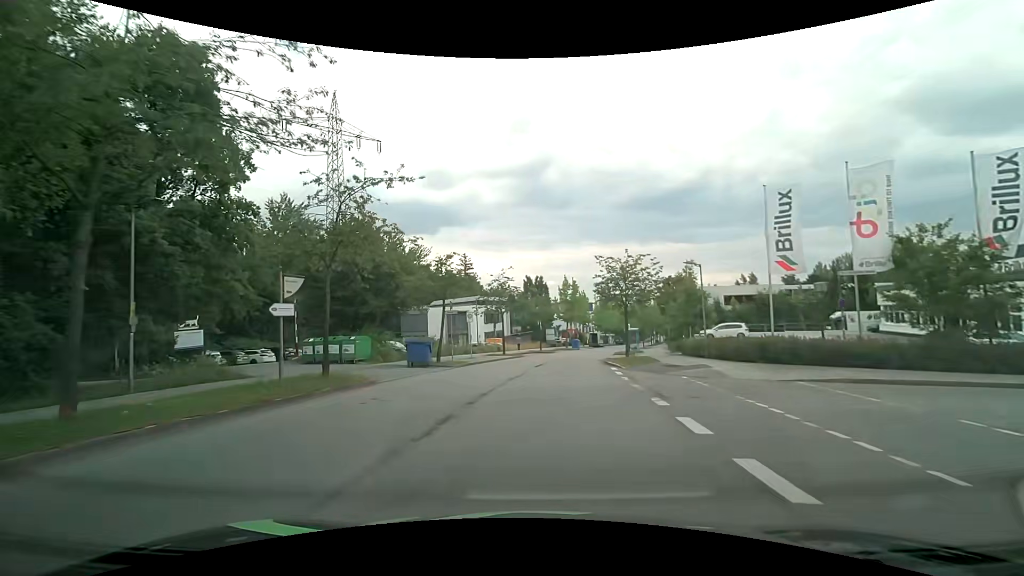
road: residential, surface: asphalt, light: Day
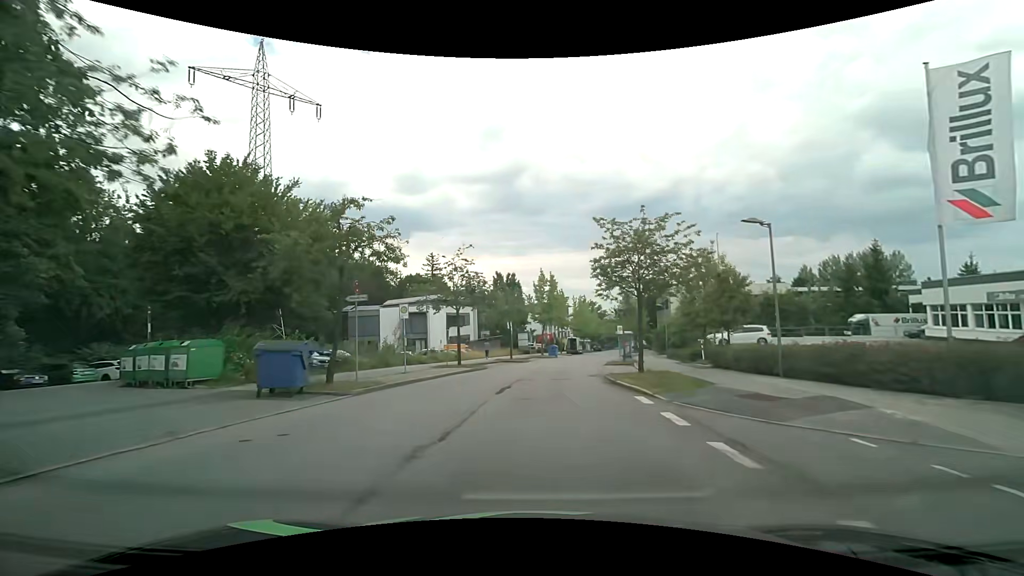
(+0.1, +11.1) m; +2°
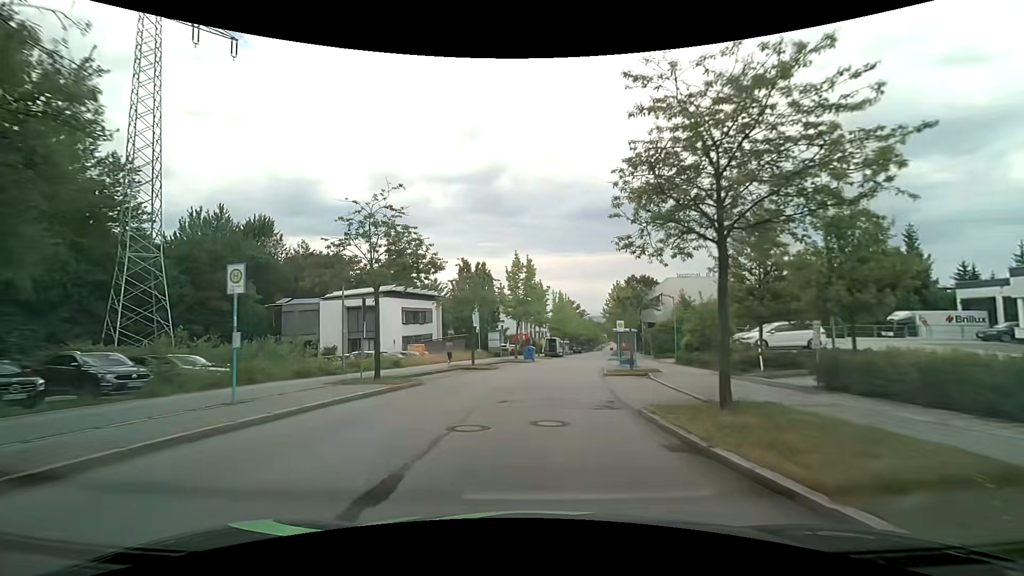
(+0.3, +11.3) m; +2°
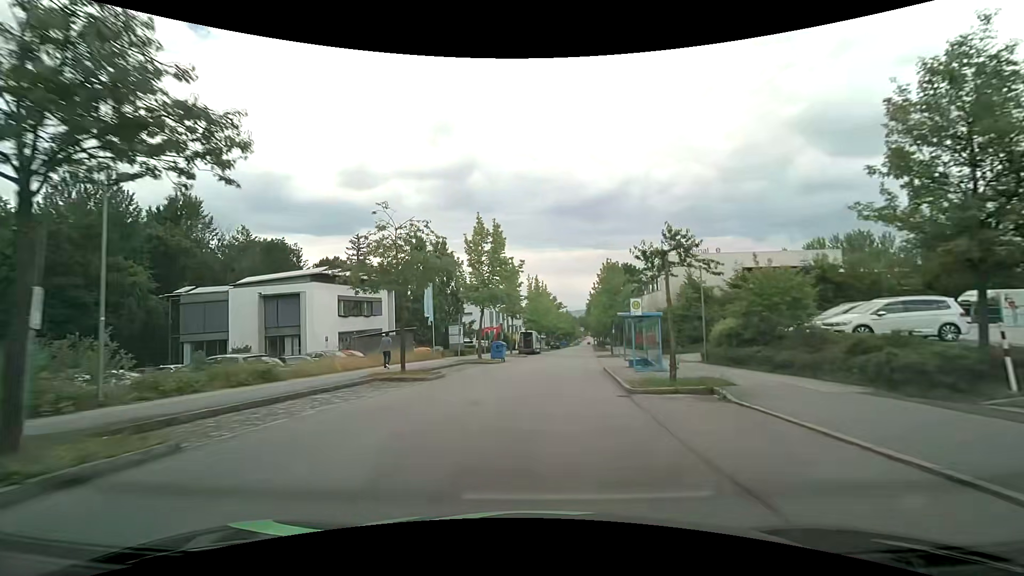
(+0.4, +11.7) m; +3°
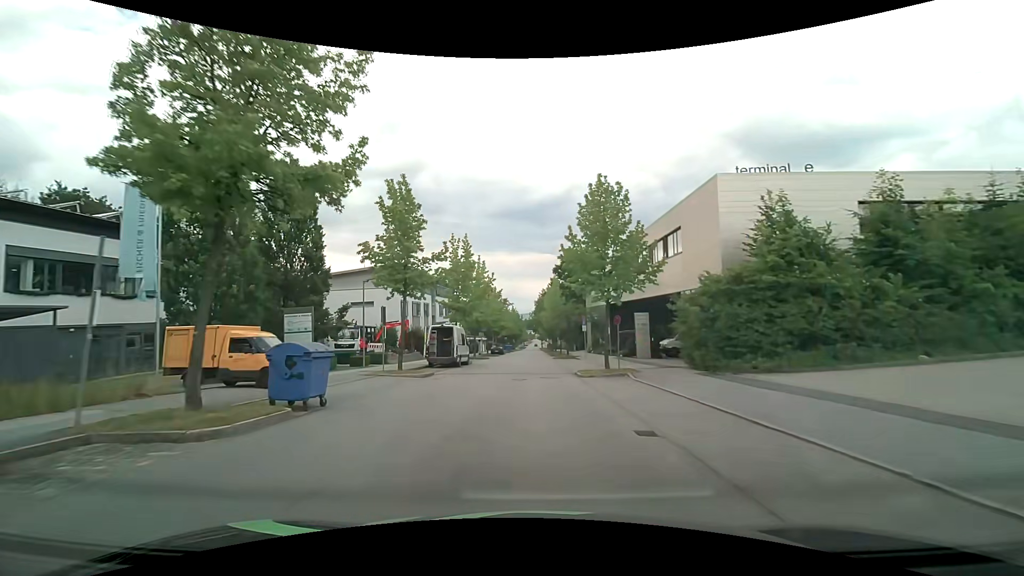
(+1.3, +24.3) m; +6°
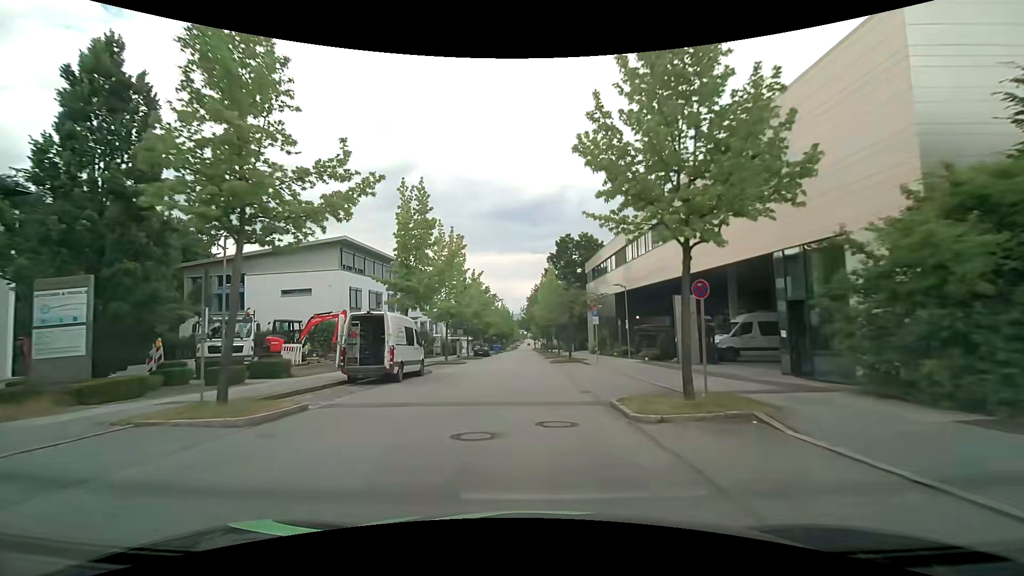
(+0.1, +12.7) m; +1°
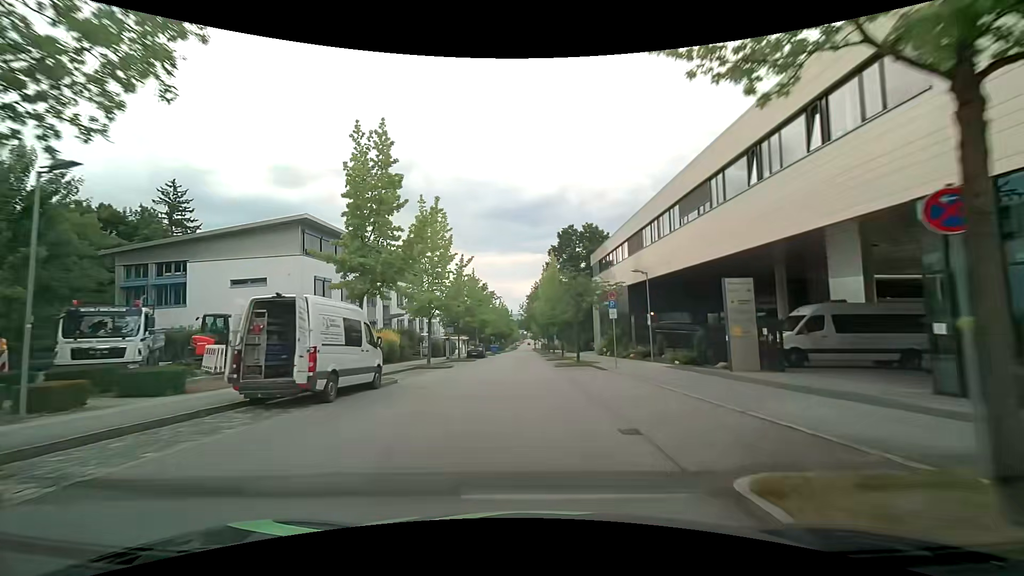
(0.0, +6.6) m; 0°
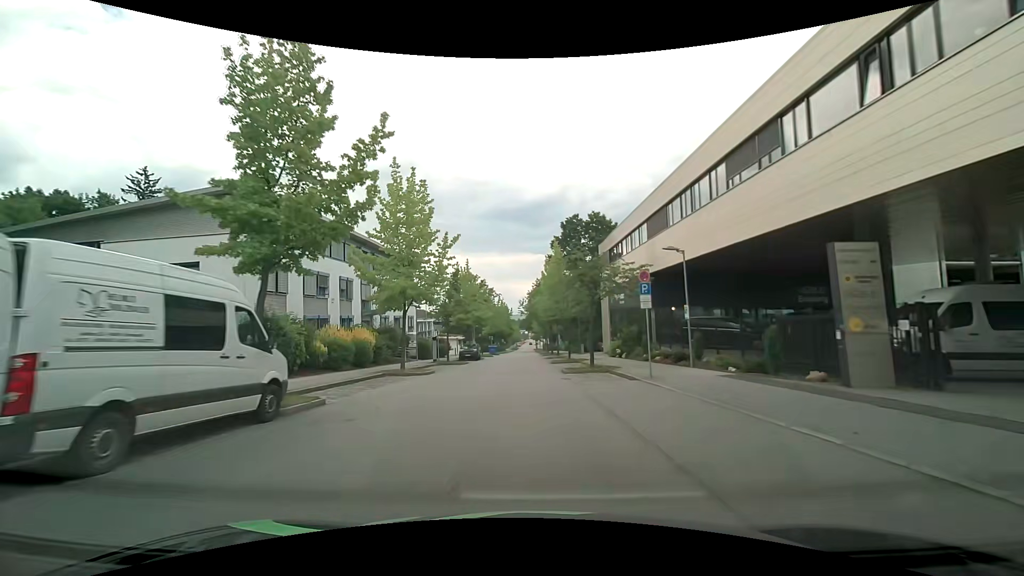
(0.0, +6.7) m; 0°
(0, +10) (0, +20) (0, +30) (-1, +40) (-1, +50) (-1, +60) (-1, +70) (-1, +80) (-1, +90) (-1, +100) m
